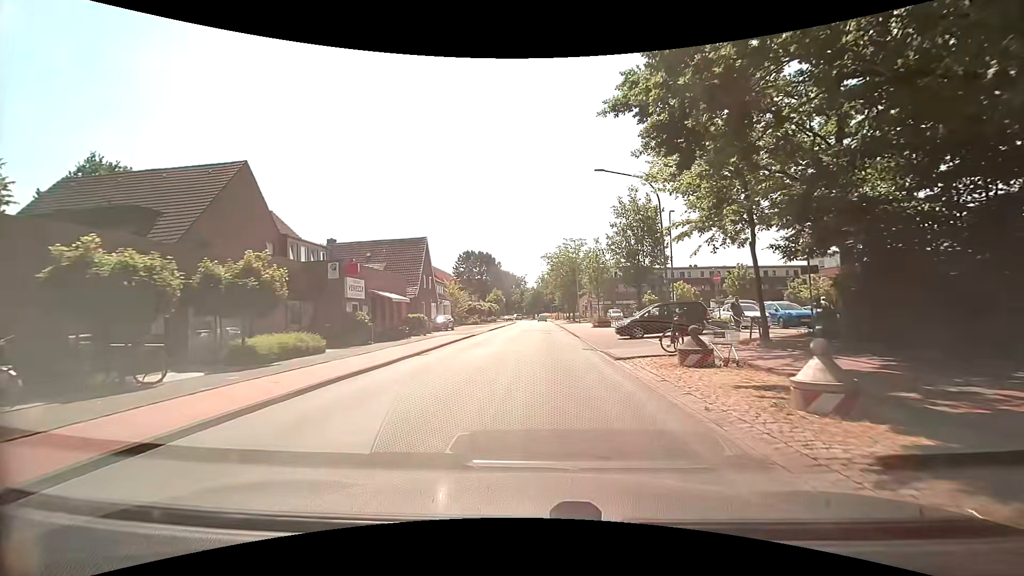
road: tertiary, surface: asphalt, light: Day
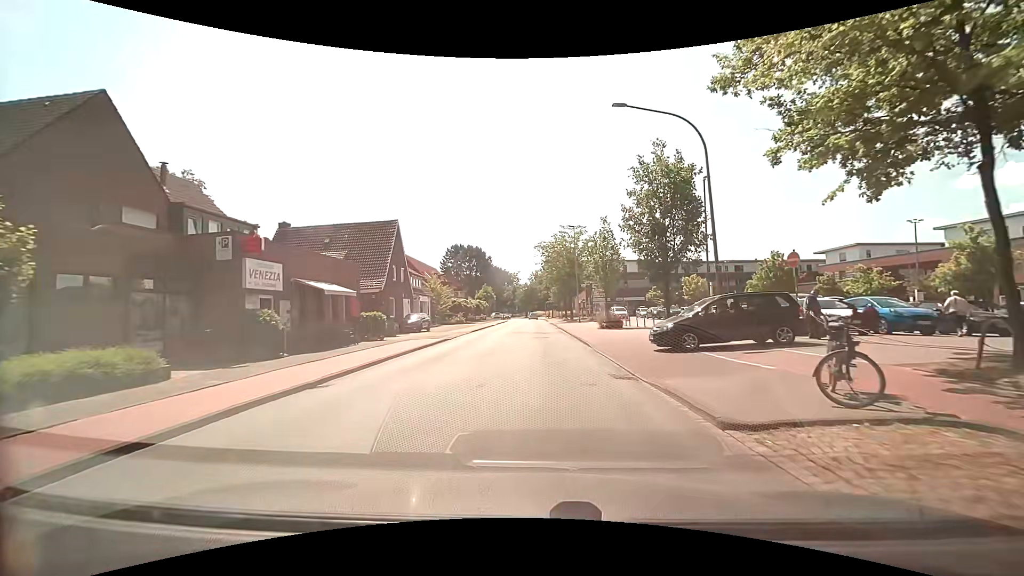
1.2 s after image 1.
(+0.1, +9.0) m; +1°
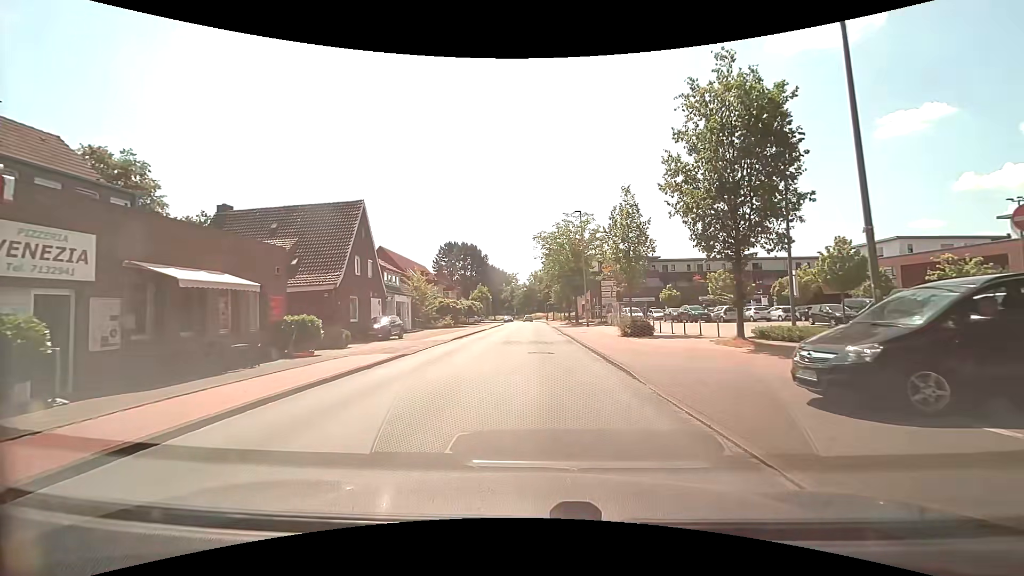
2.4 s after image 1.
(+0.1, +9.0) m; 0°
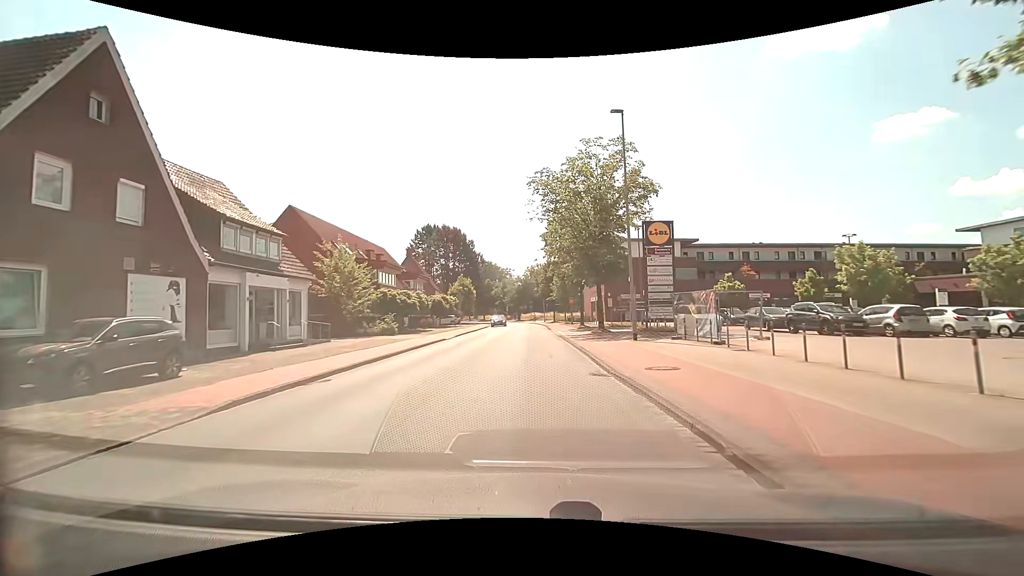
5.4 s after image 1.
(+0.1, +22.4) m; +1°
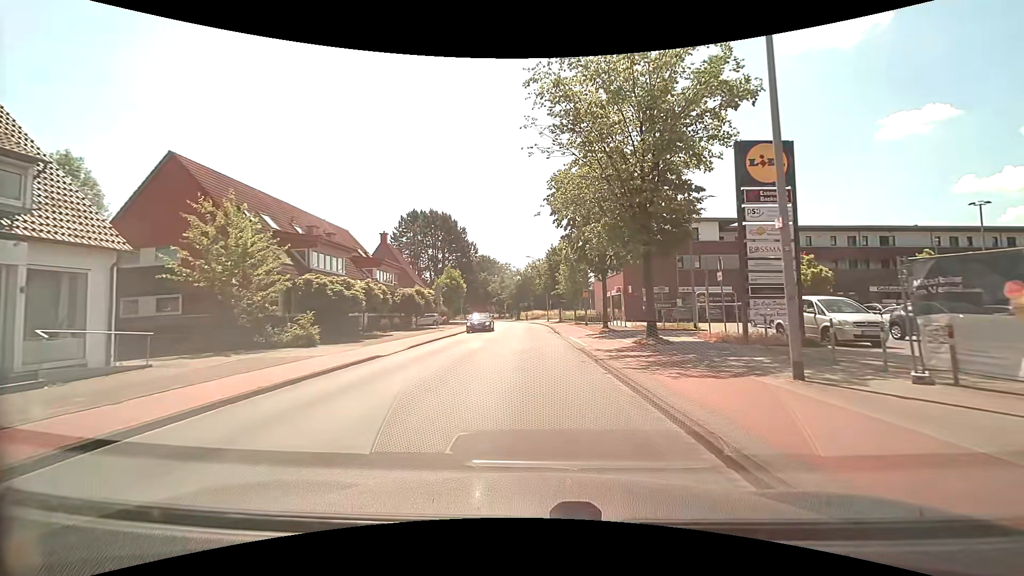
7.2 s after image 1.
(-0.1, +13.5) m; 0°
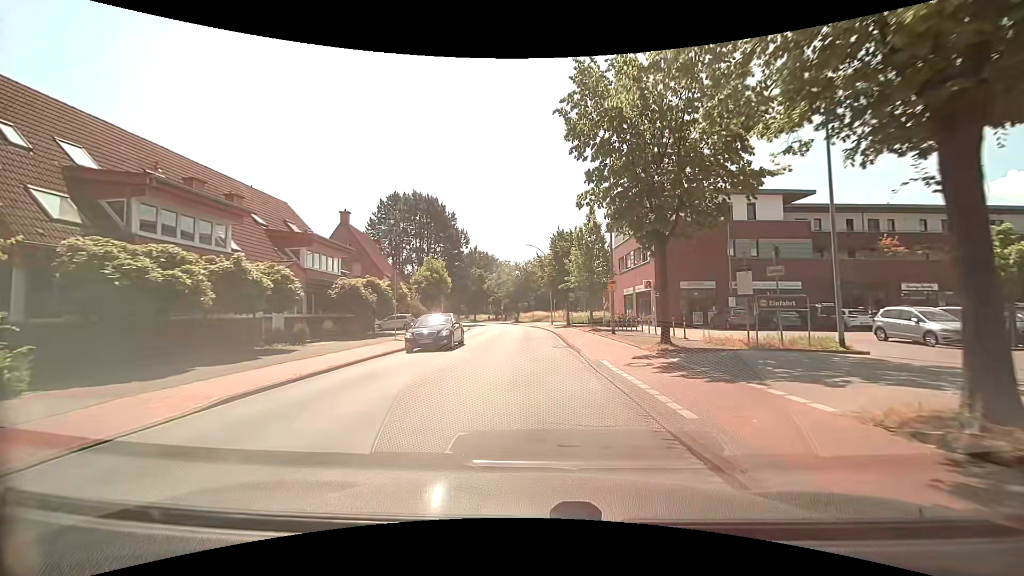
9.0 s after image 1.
(0.0, +13.5) m; -1°
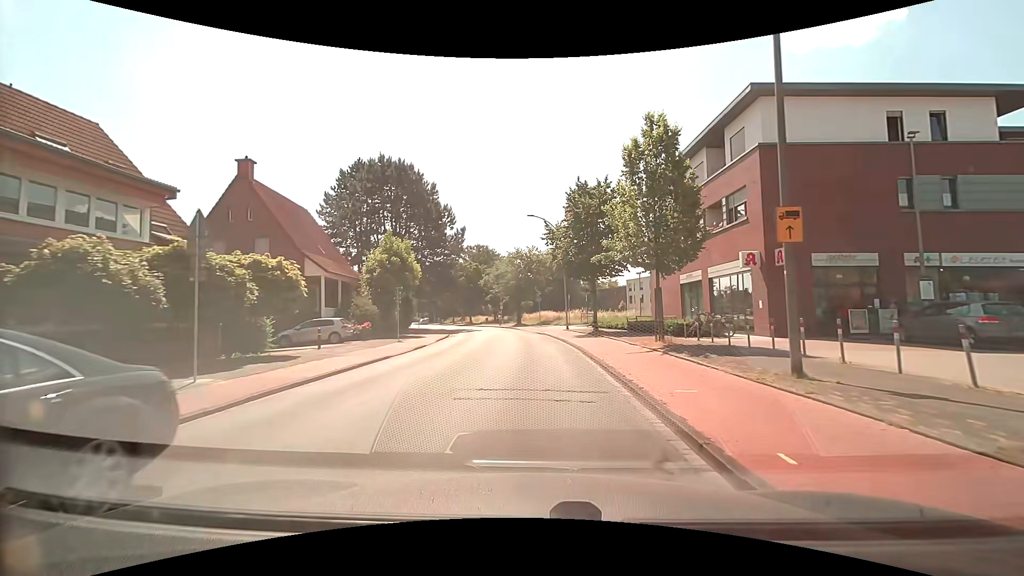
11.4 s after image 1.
(0.0, +18.0) m; -1°
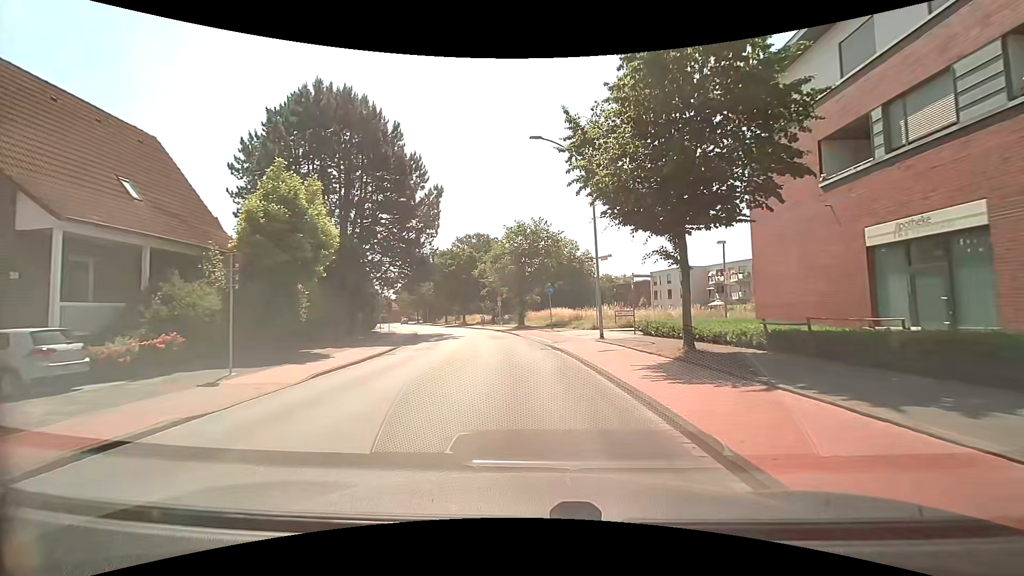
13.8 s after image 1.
(0.0, +17.9) m; -1°
(0, +10) (-1, +20) (-2, +30) (-4, +40) (-6, +50) (-9, +59) (-12, +69) (-15, +78) (-18, +88) (-22, +97) m
